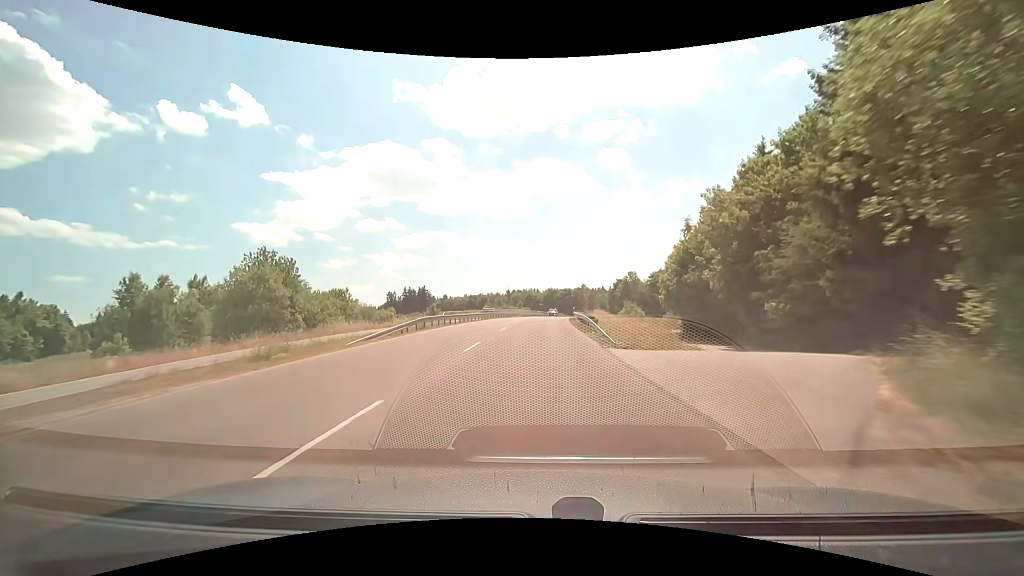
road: tertiary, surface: asphalt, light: Day
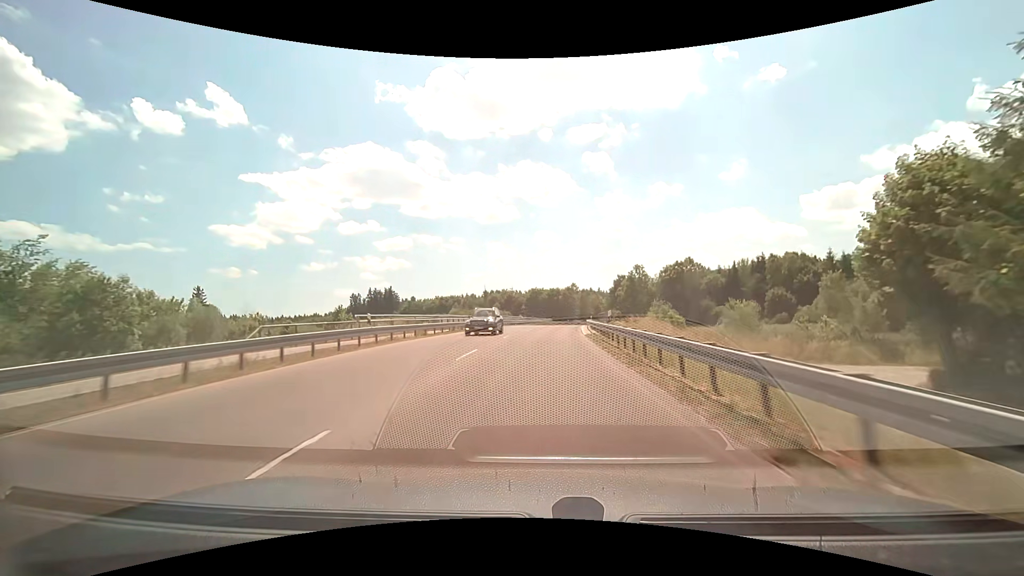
(+0.4, +37.7) m; +2°
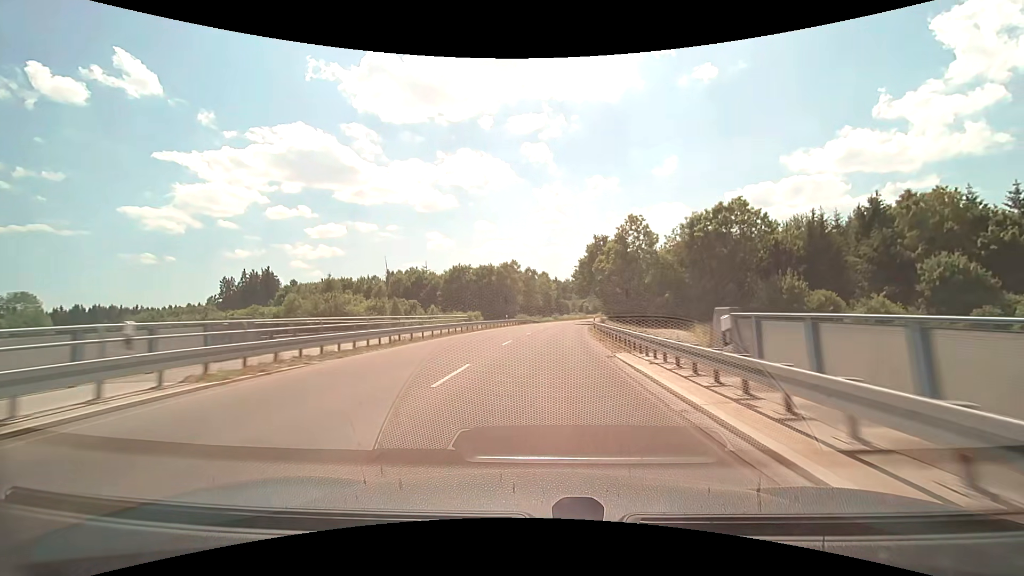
(+3.3, +64.0) m; +7°
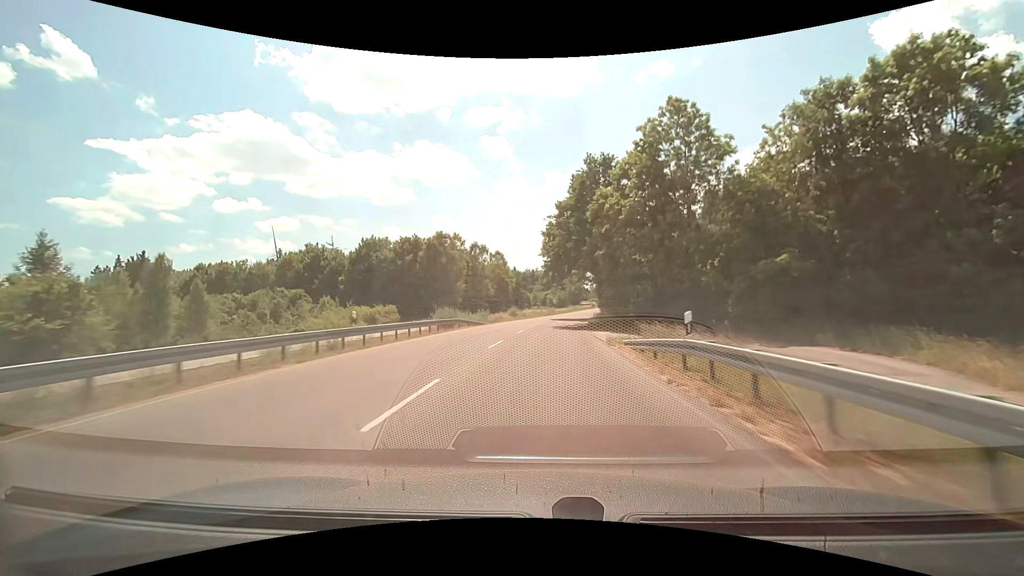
(+1.7, +39.9) m; +5°
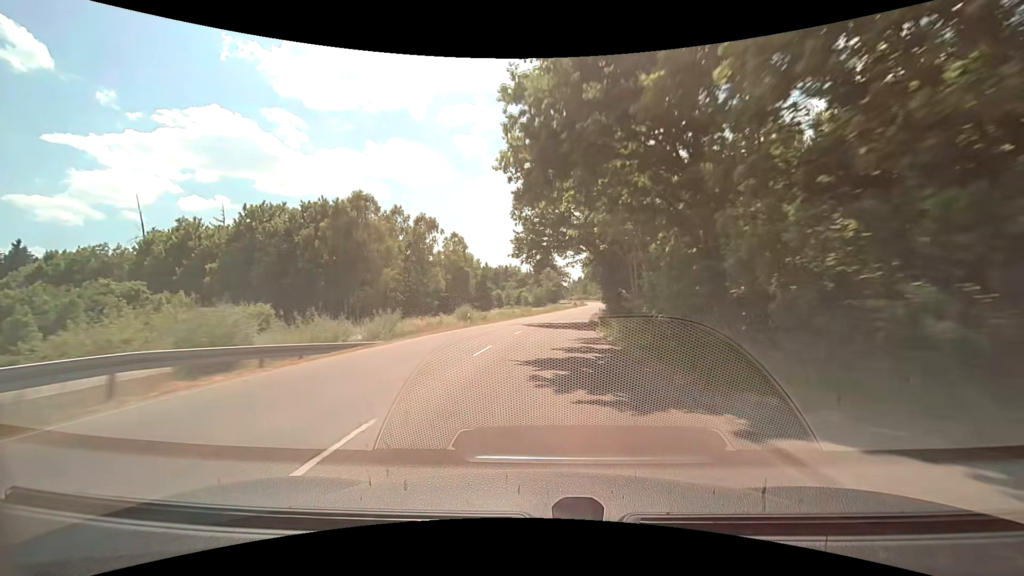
(+0.7, +27.4) m; +3°
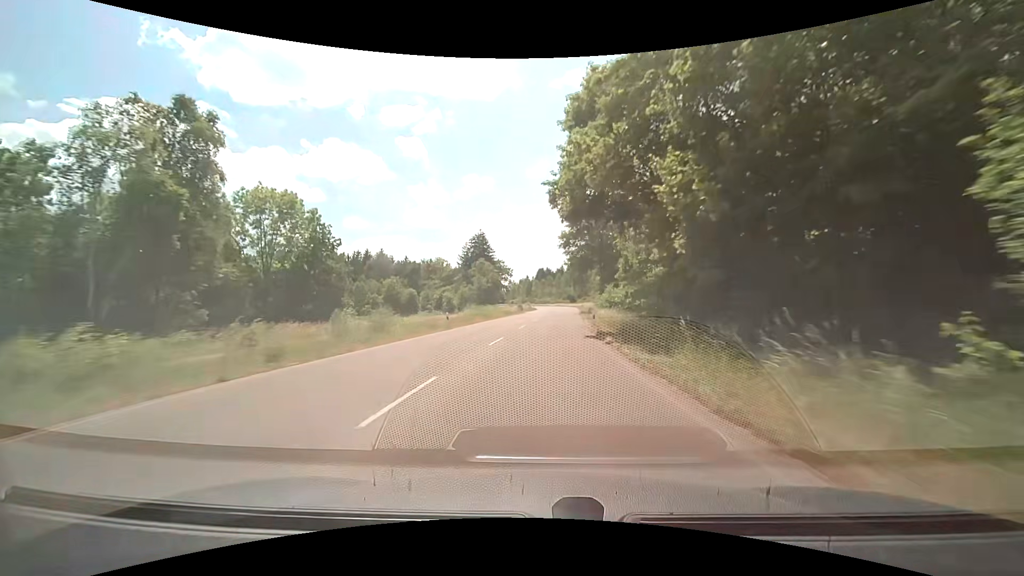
(+3.2, +56.3) m; +7°
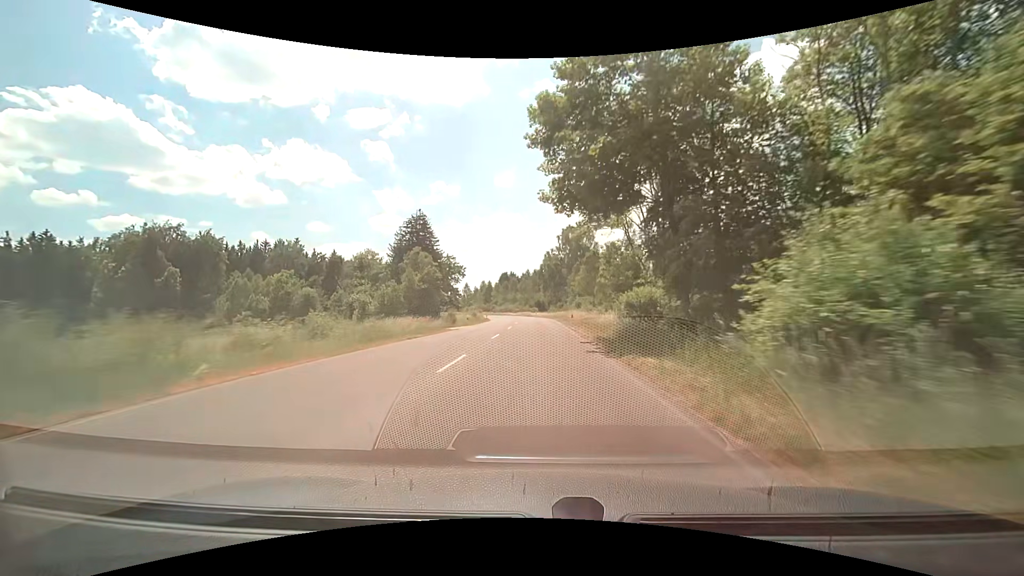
(+1.7, +42.9) m; +4°
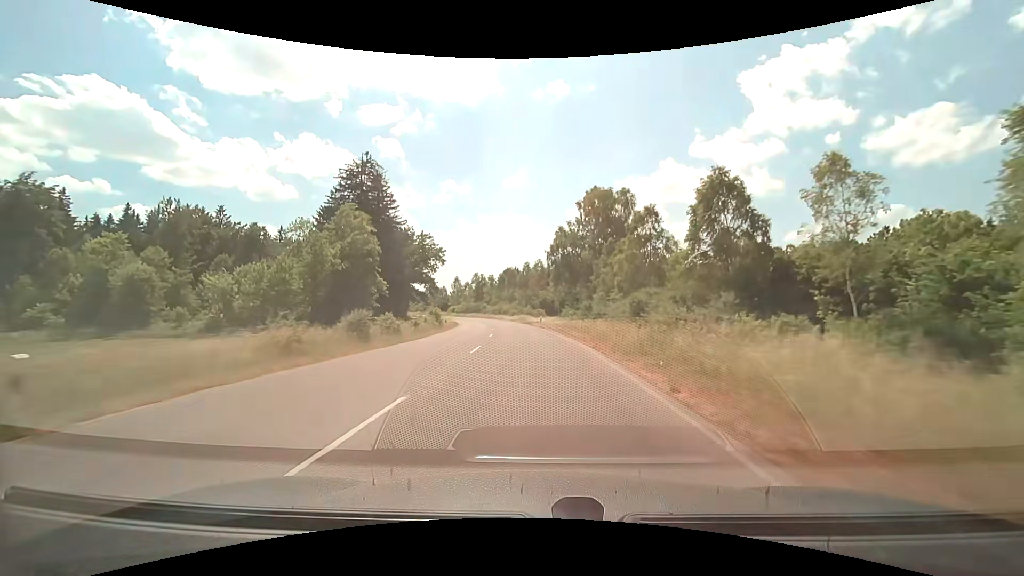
(0.0, +42.7) m; -1°
(0, +10) (0, +20) (-1, +30) (-1, +40) (-2, +50) (-4, +60) (-5, +70) (-7, +80) (-9, +89) (-12, +99) m
